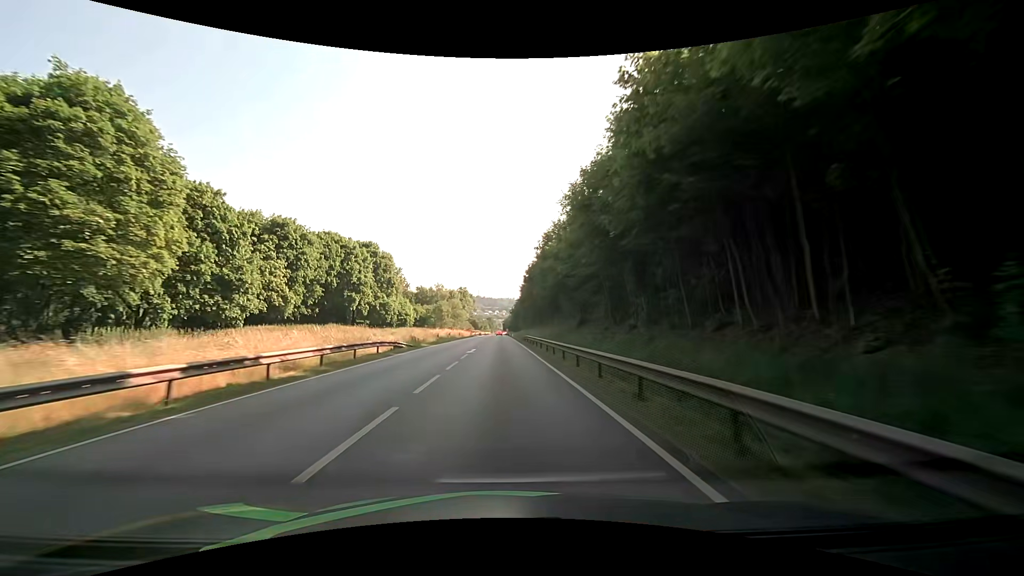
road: primary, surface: asphalt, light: Day
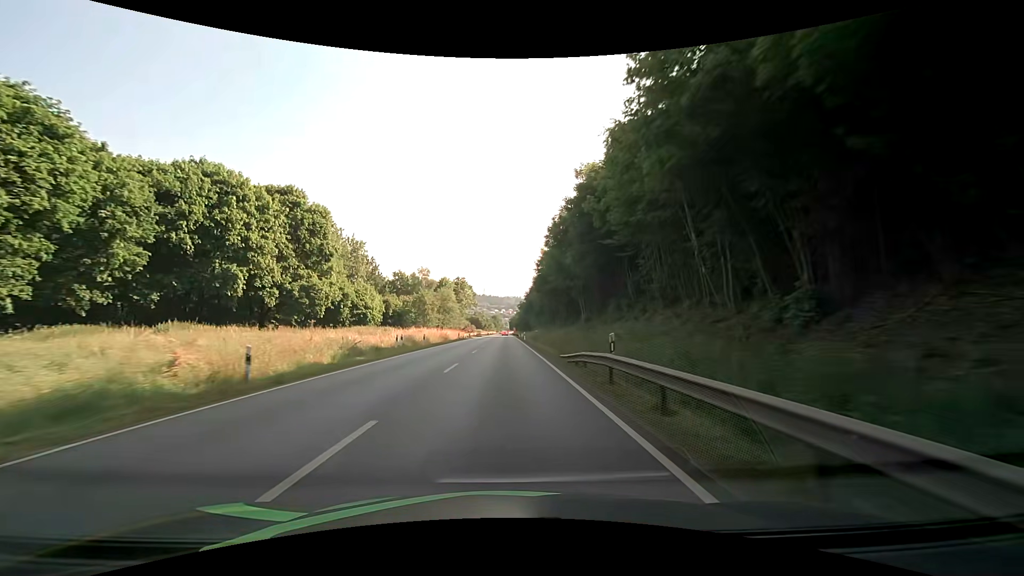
(-0.2, +37.7) m; 0°
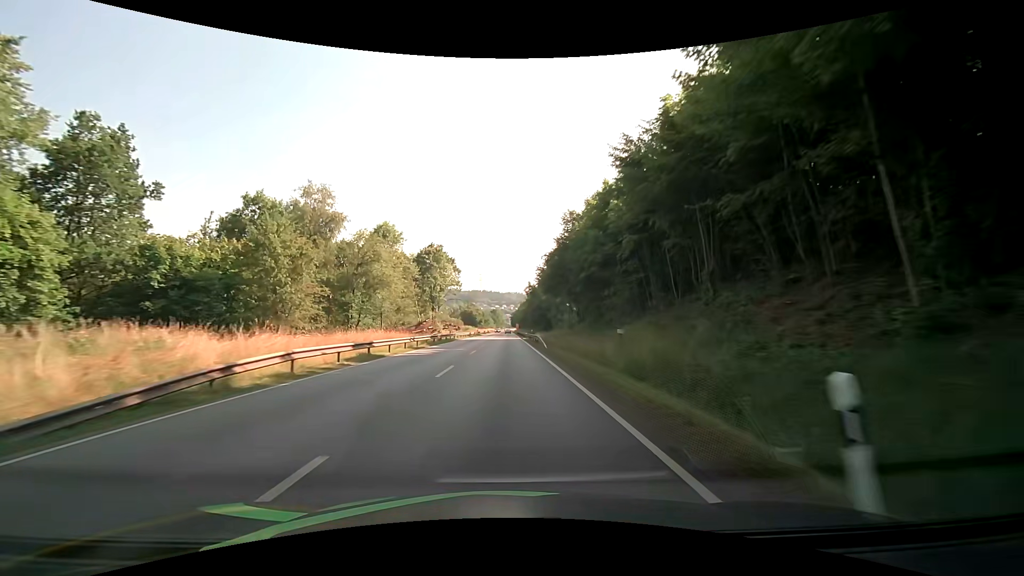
(-0.2, +62.8) m; 0°
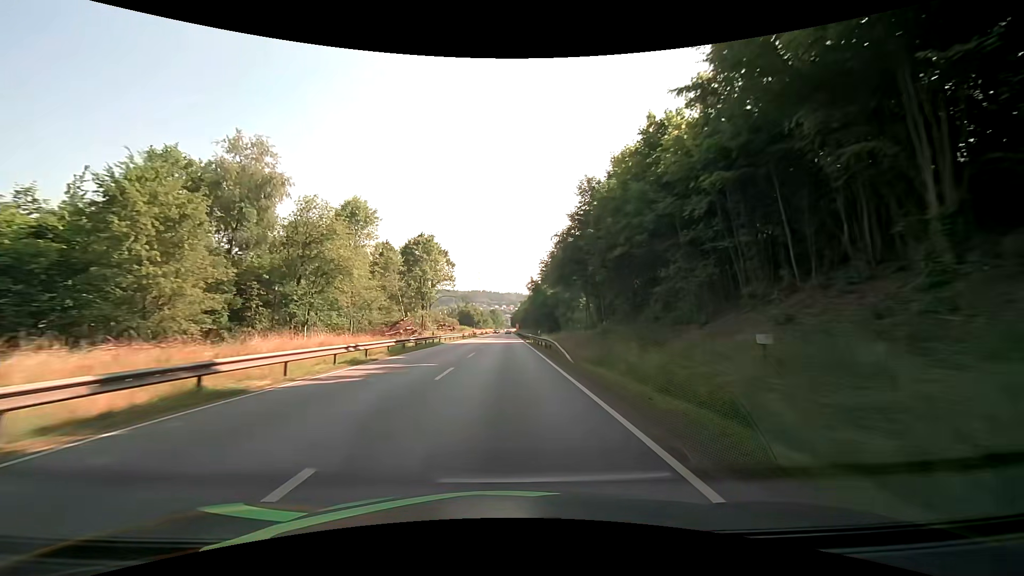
(0.0, +12.6) m; 0°
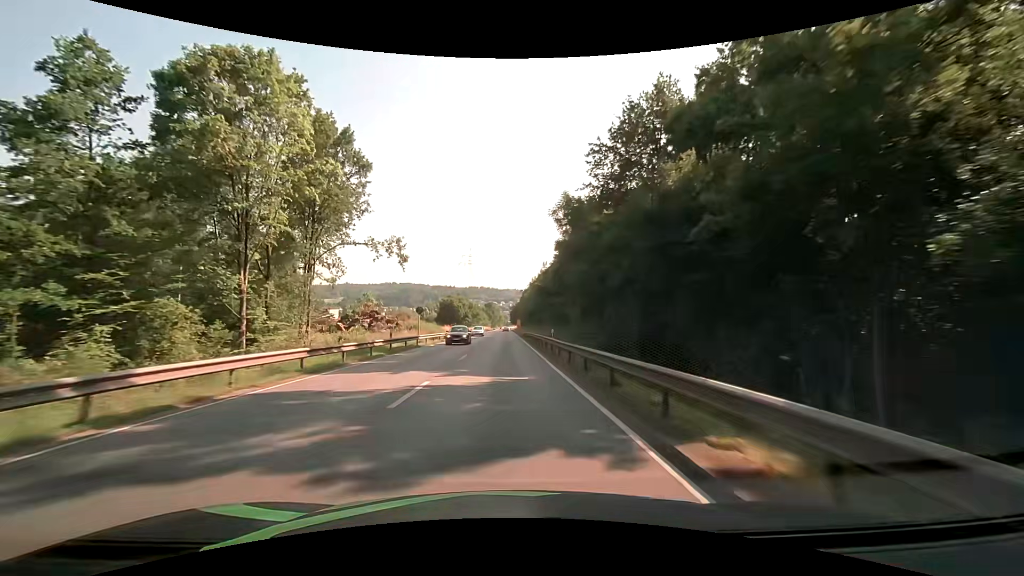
(+0.2, +62.8) m; 0°
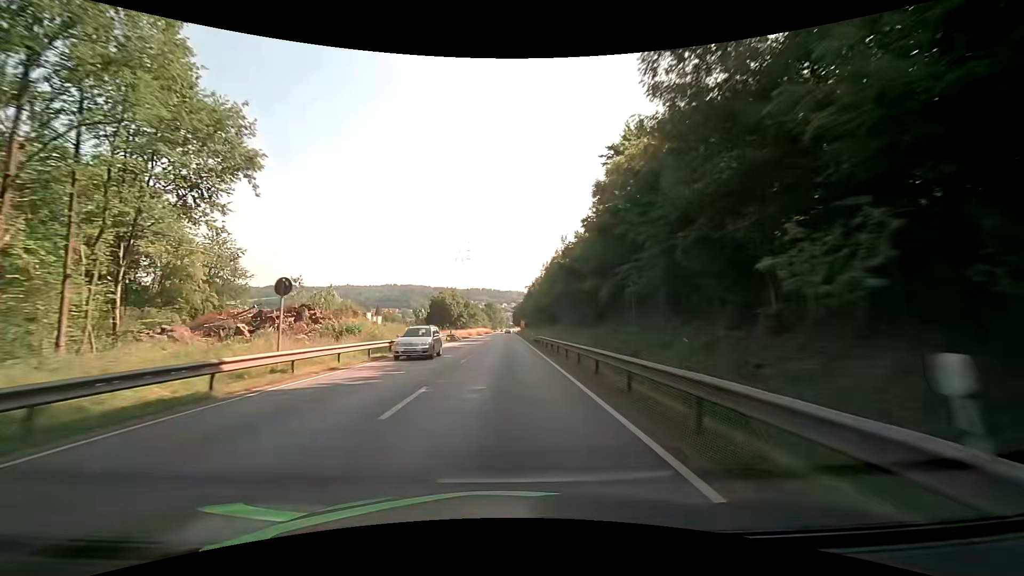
(-0.1, +25.1) m; 0°
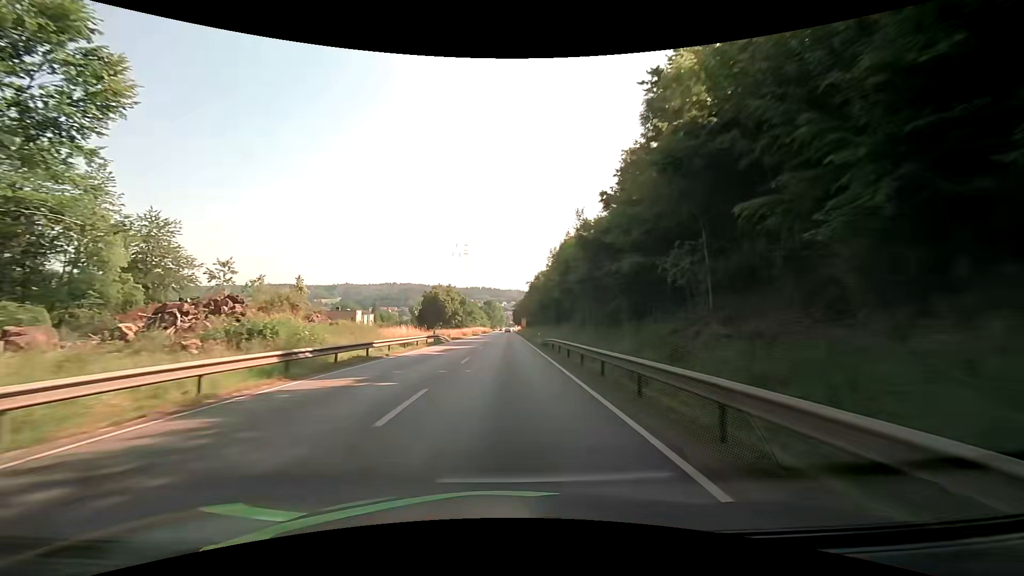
(0.0, +12.5) m; 0°
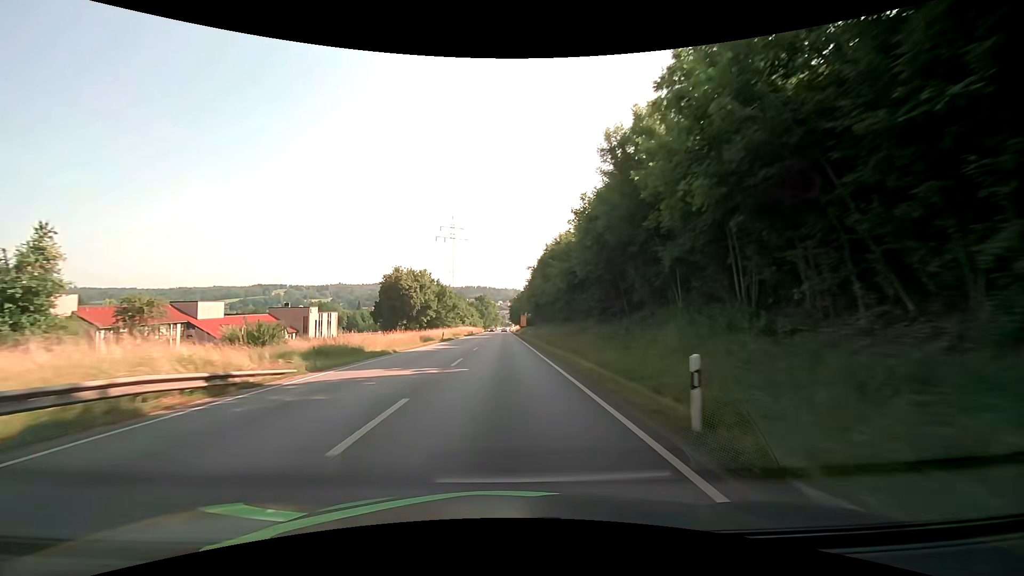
(+0.3, +37.6) m; +1°
(0, +10) (0, +20) (0, +30) (0, +40) (0, +50) (0, +60) (0, +70) (0, +80) (0, +90) (-1, +100) m
